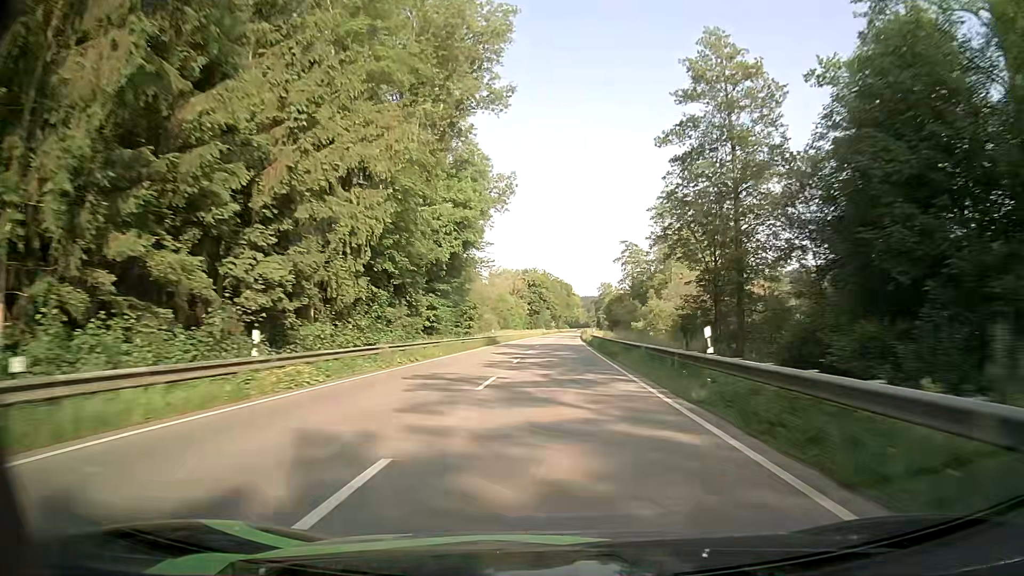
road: primary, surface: asphalt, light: Day
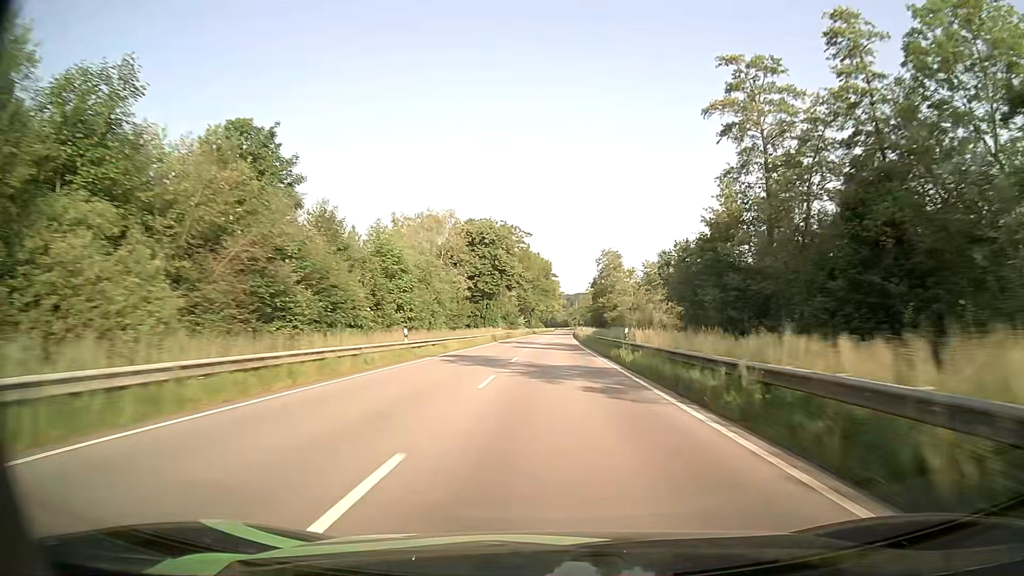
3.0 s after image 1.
(+1.2, +83.5) m; +2°
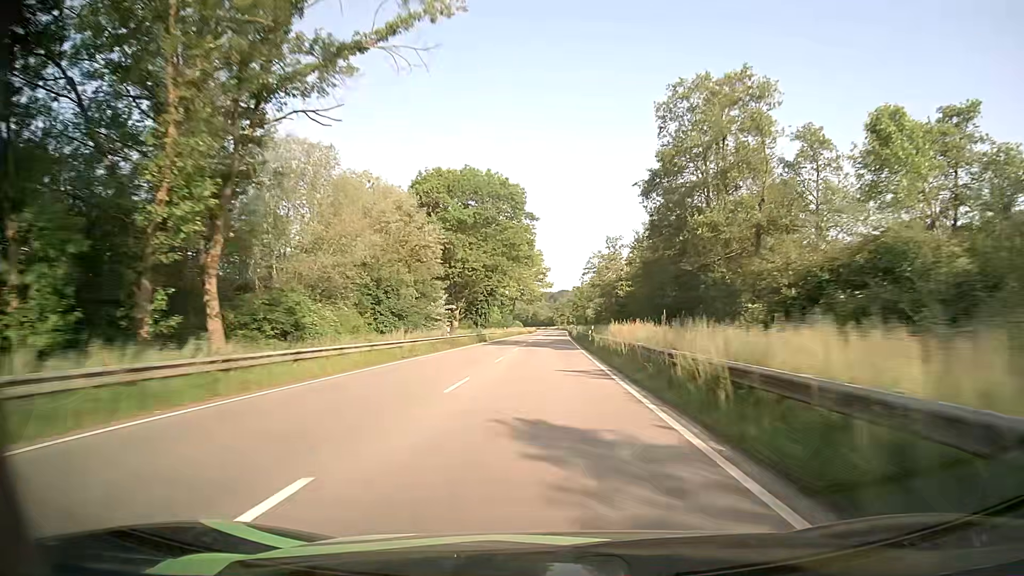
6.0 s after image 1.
(+1.3, +84.8) m; +2°
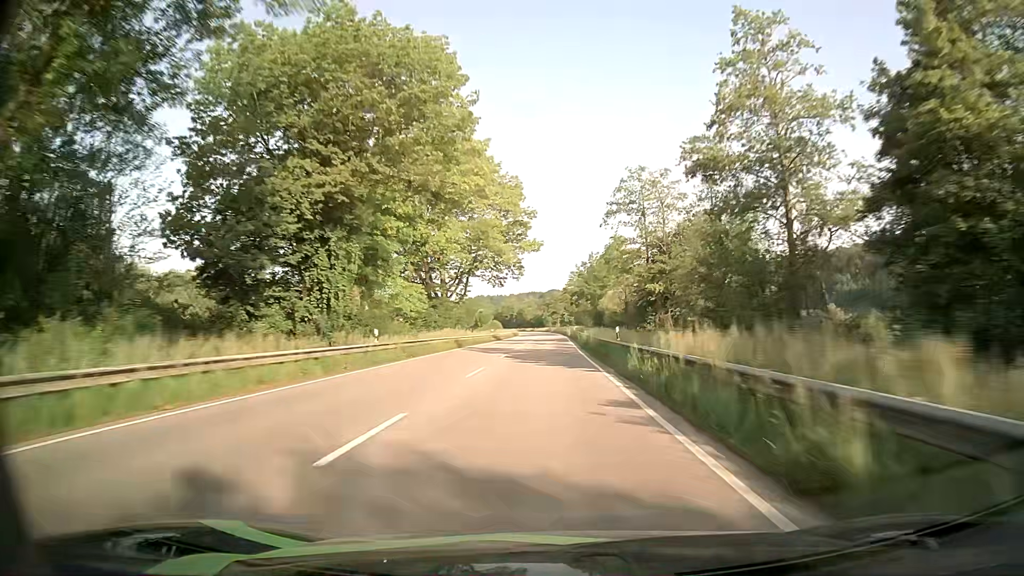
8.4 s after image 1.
(+0.3, +66.9) m; 0°
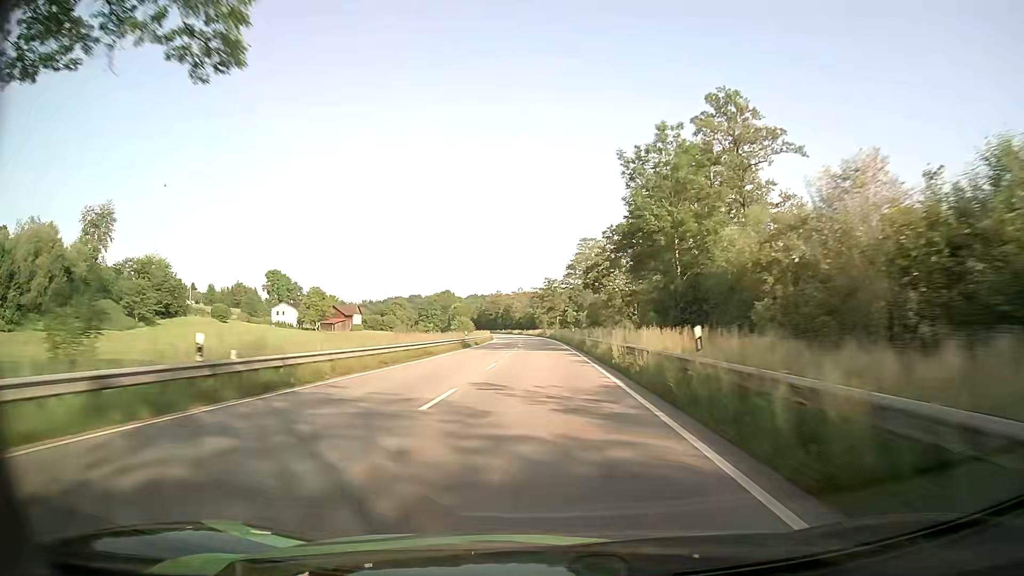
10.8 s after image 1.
(+0.7, +66.6) m; 0°
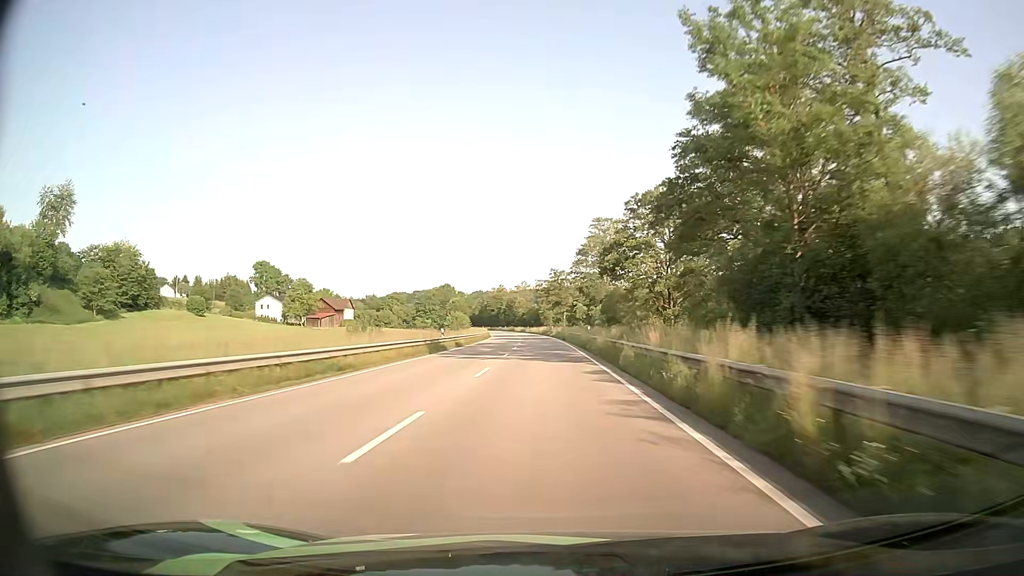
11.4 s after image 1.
(0.0, +16.7) m; 0°
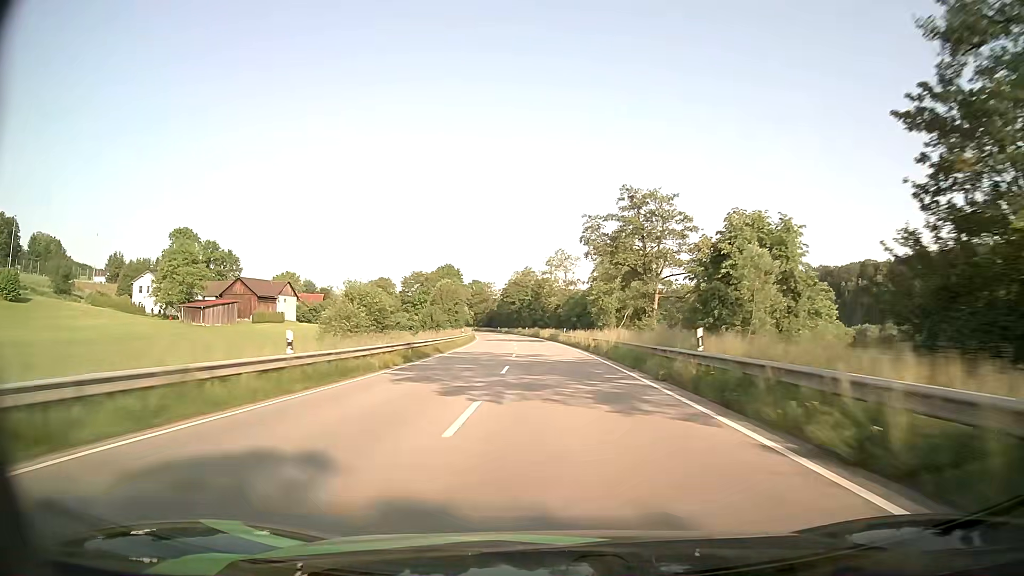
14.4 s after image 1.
(-2.2, +81.7) m; -3°
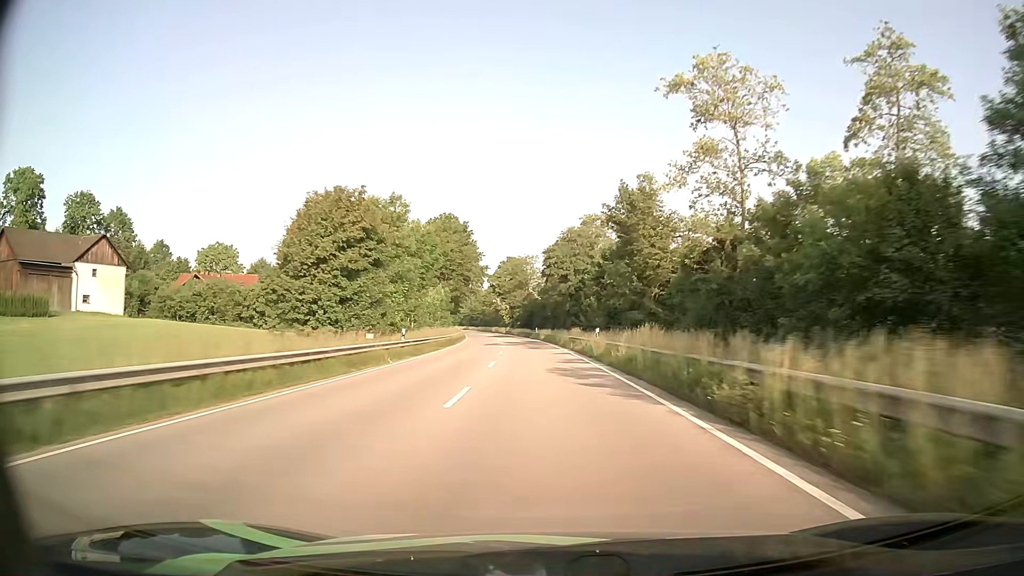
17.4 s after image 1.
(-3.0, +80.6) m; -5°
(0, +10) (0, +20) (0, +30) (-1, +40) (-1, +50) (-2, +60) (-3, +70) (-4, +80) (-5, +90) (-6, +100) m
